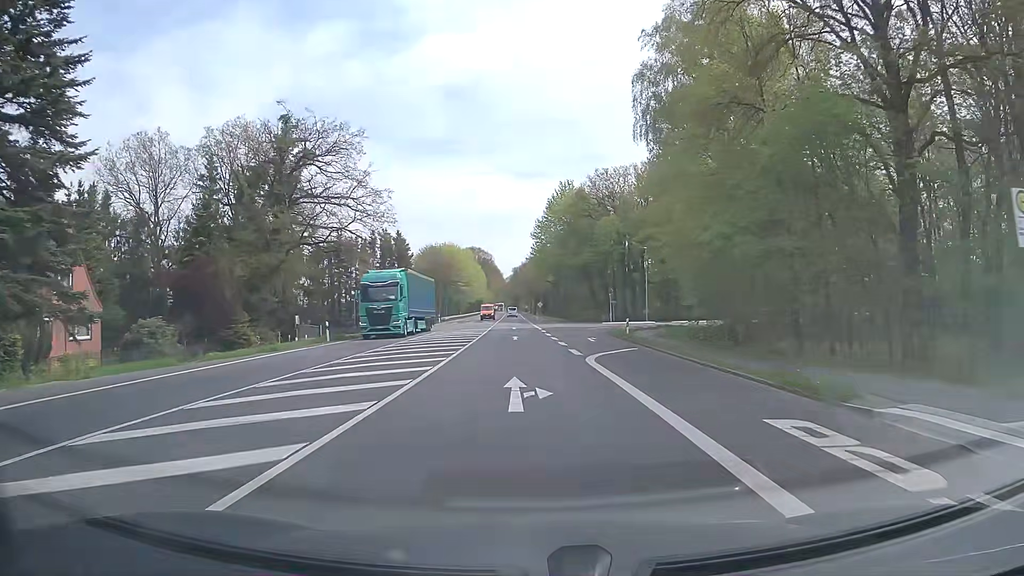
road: primary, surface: asphalt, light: Day
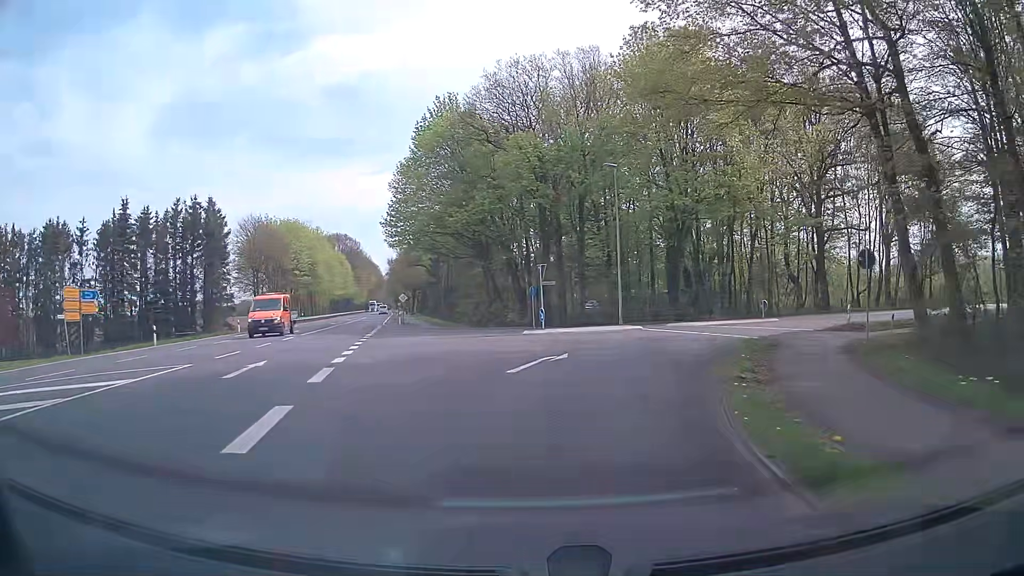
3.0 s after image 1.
(+2.2, +39.7) m; +10°
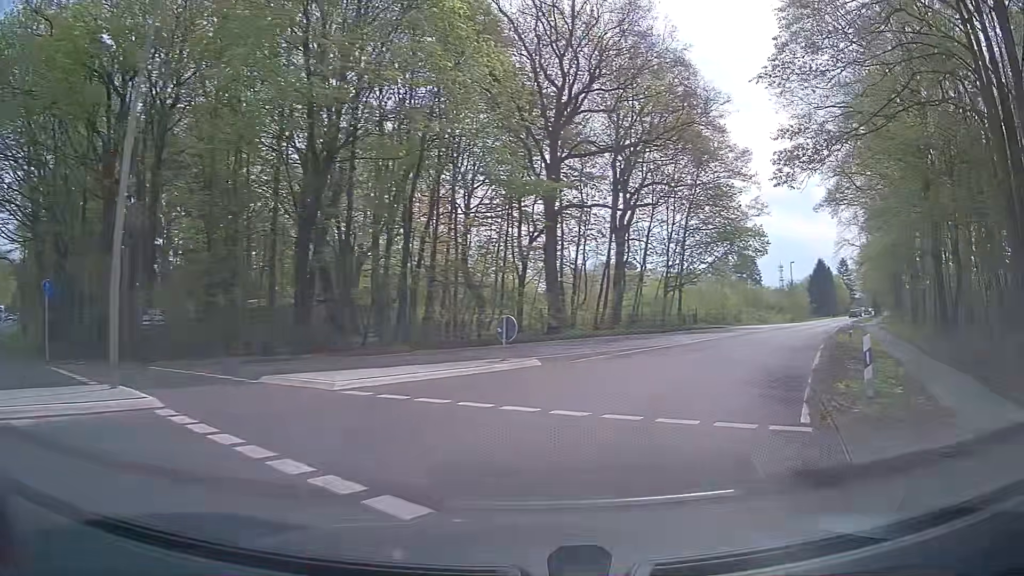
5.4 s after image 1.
(+4.0, +22.0) m; +29°
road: tertiary
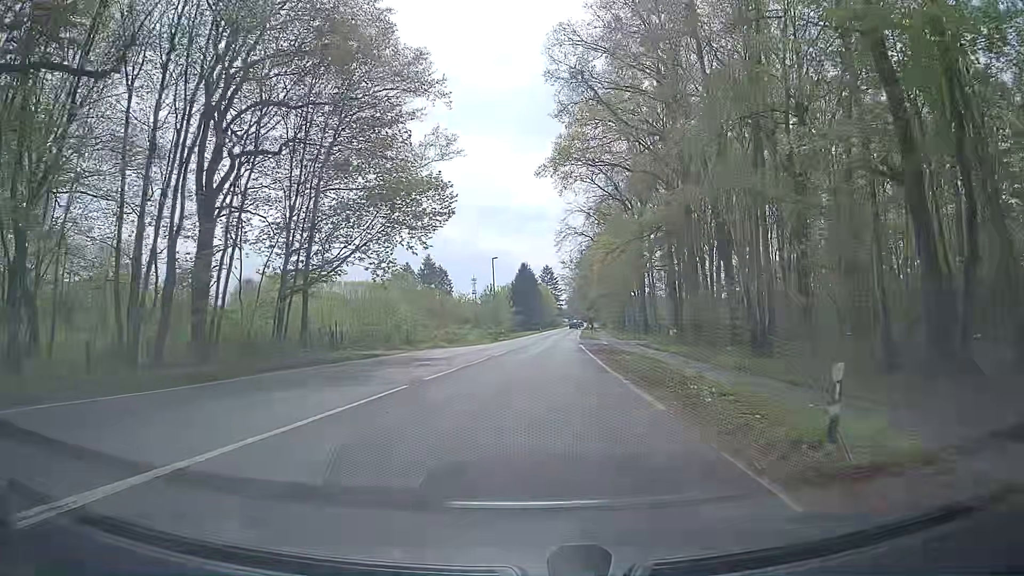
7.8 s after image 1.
(+7.7, +23.7) m; +26°
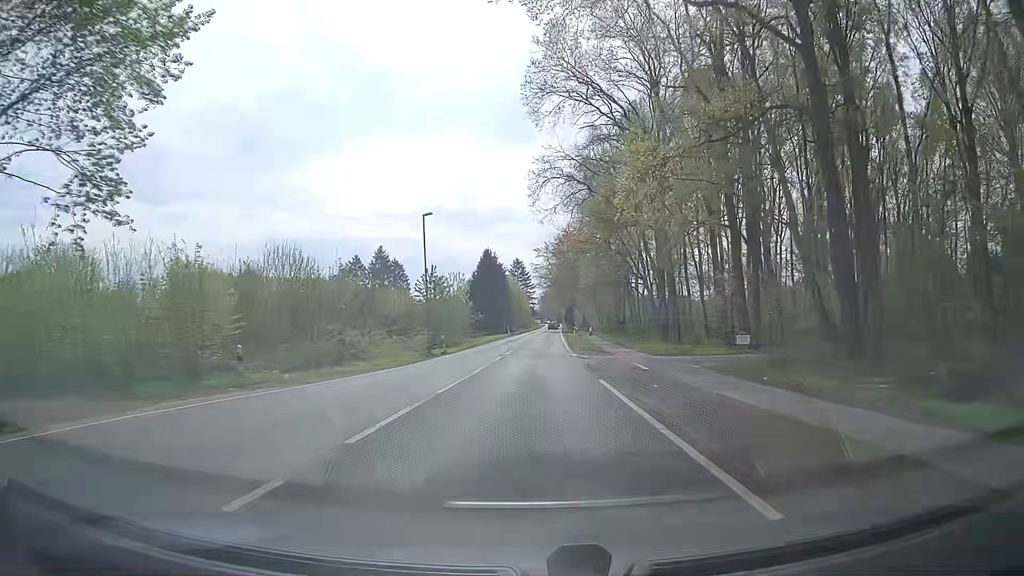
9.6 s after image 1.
(+0.9, +26.7) m; +3°
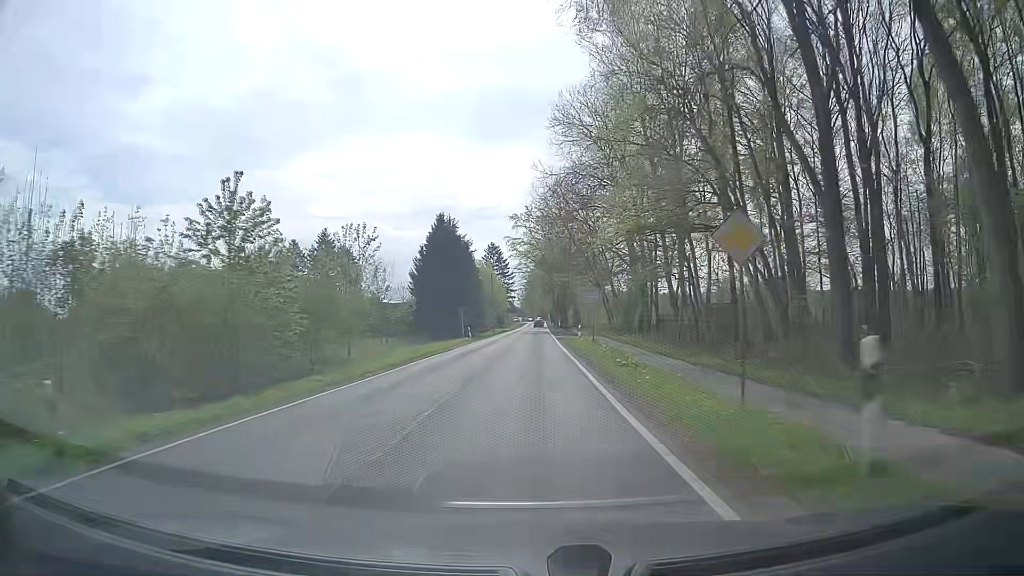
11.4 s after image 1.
(+0.9, +32.9) m; +3°
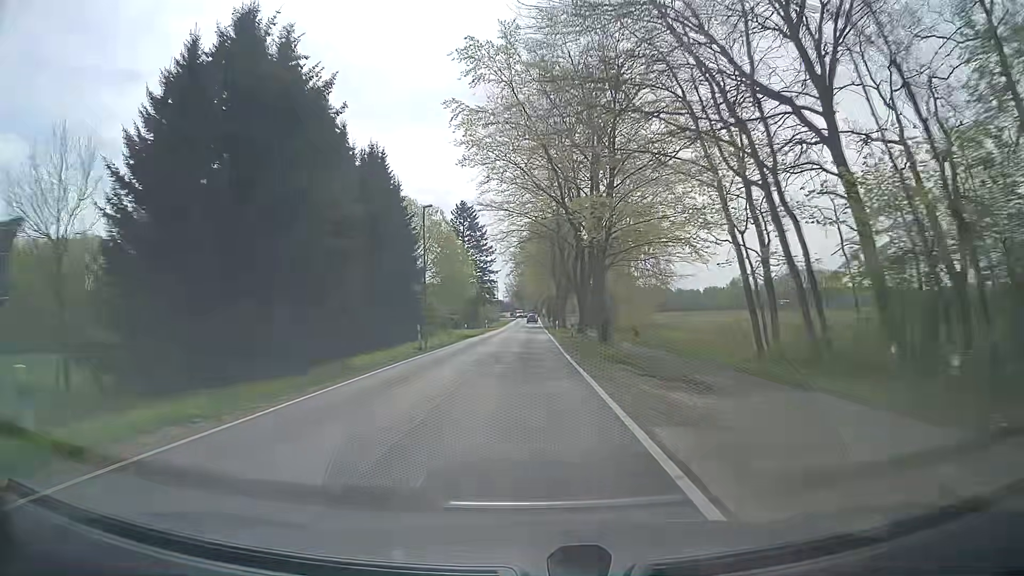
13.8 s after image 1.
(0.0, +49.8) m; 0°
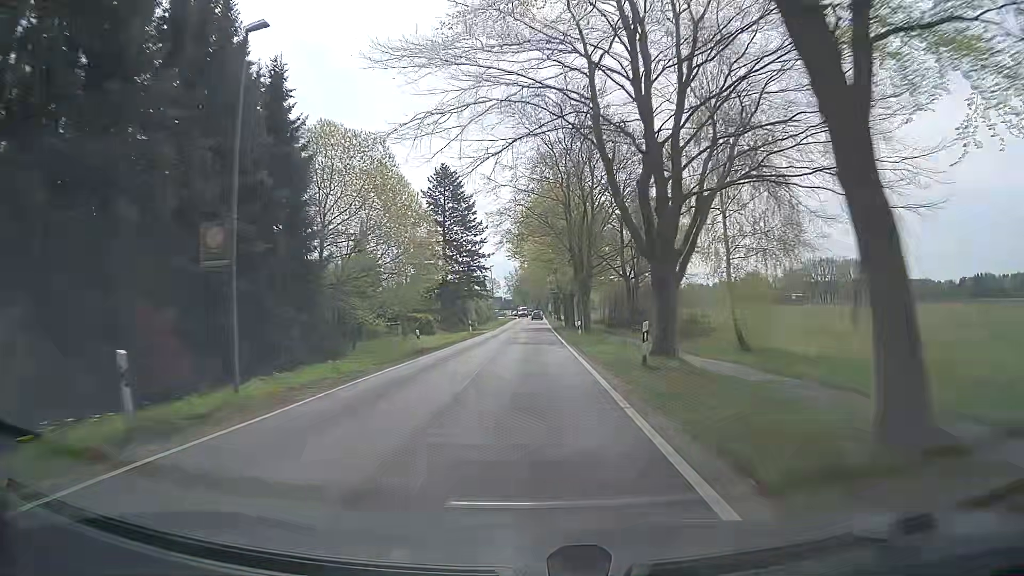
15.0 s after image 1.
(-0.1, +25.1) m; -1°
(0, +10) (0, +20) (0, +30) (0, +40) (0, +50) (+1, +60) (+1, +70) (+1, +80) (+1, +90) (+1, +100) m
